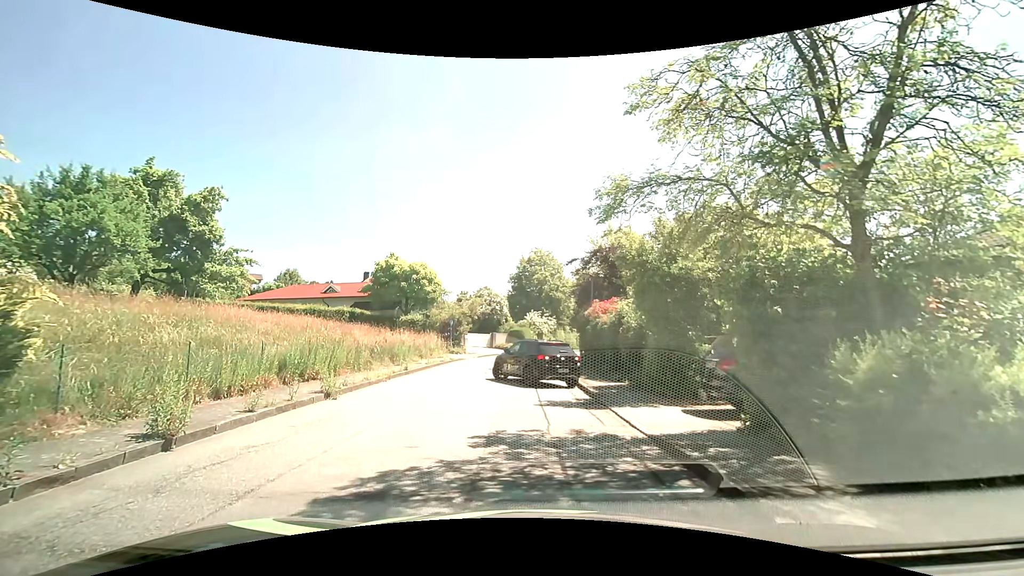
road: residential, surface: asphalt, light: Day
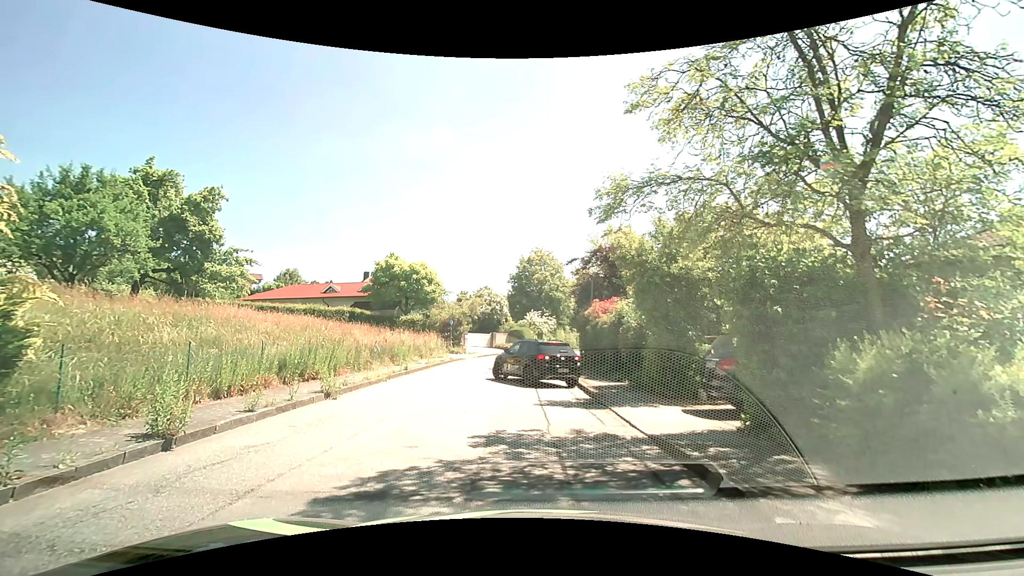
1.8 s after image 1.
(0.0, 0.0) m; 0°
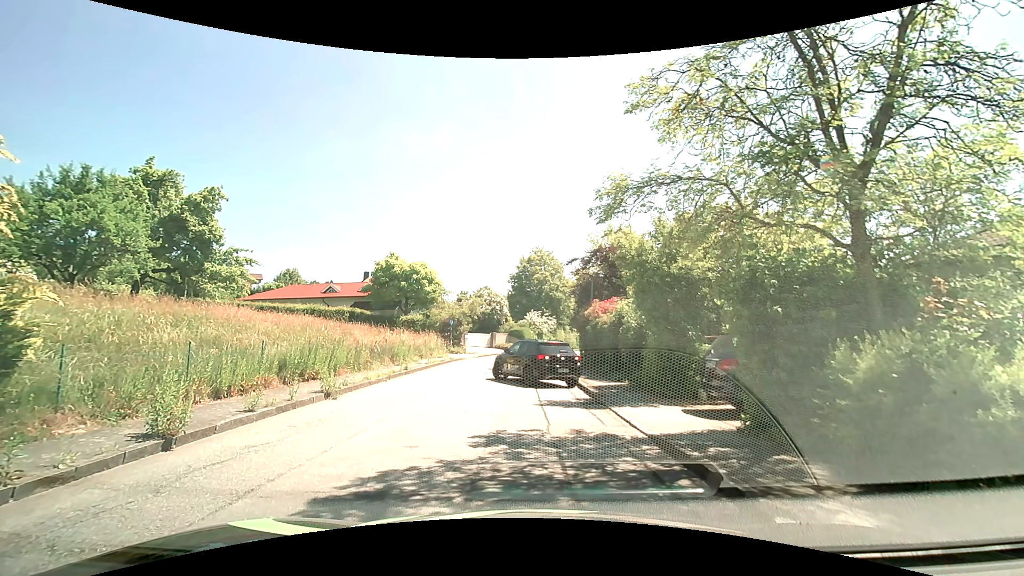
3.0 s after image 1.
(0.0, 0.0) m; 0°
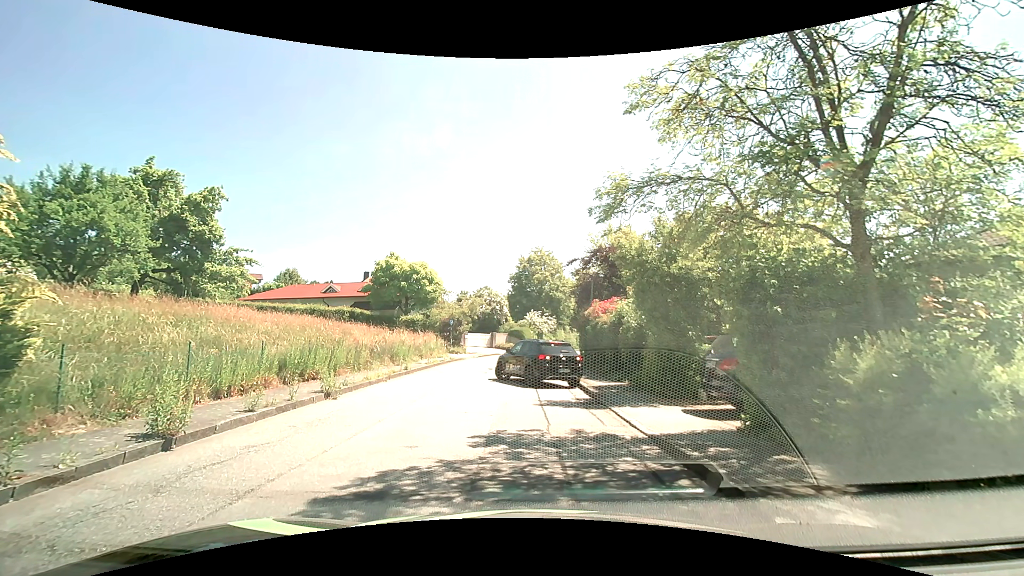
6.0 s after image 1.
(0.0, 0.0) m; 0°
(-1, +10) (-2, +20) (-1, +30) (+1, +39) (+4, +49) (+7, +59) (+11, +68) (+15, +77) (+20, +86) (+25, +94) m
